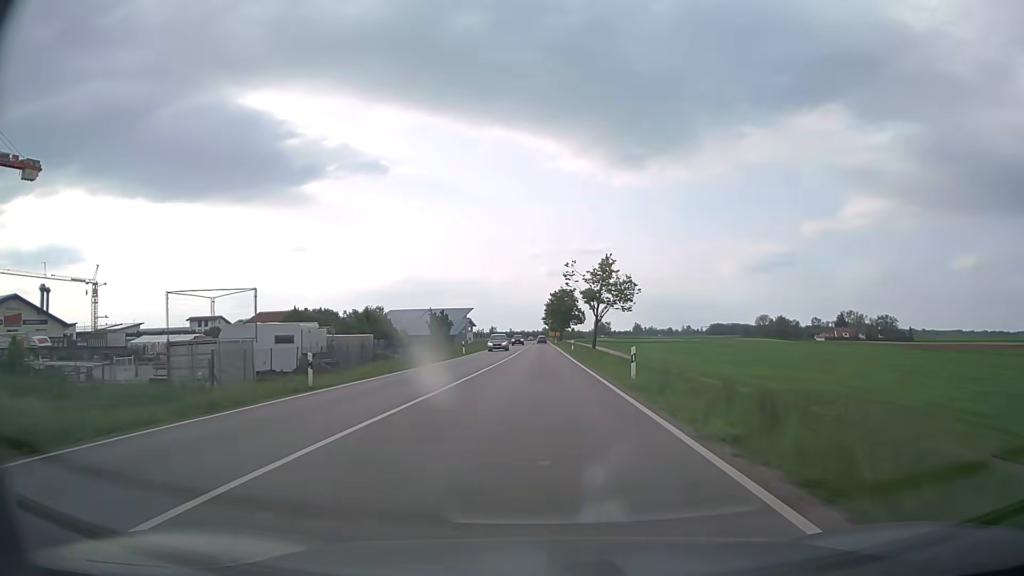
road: secondary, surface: asphalt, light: Day
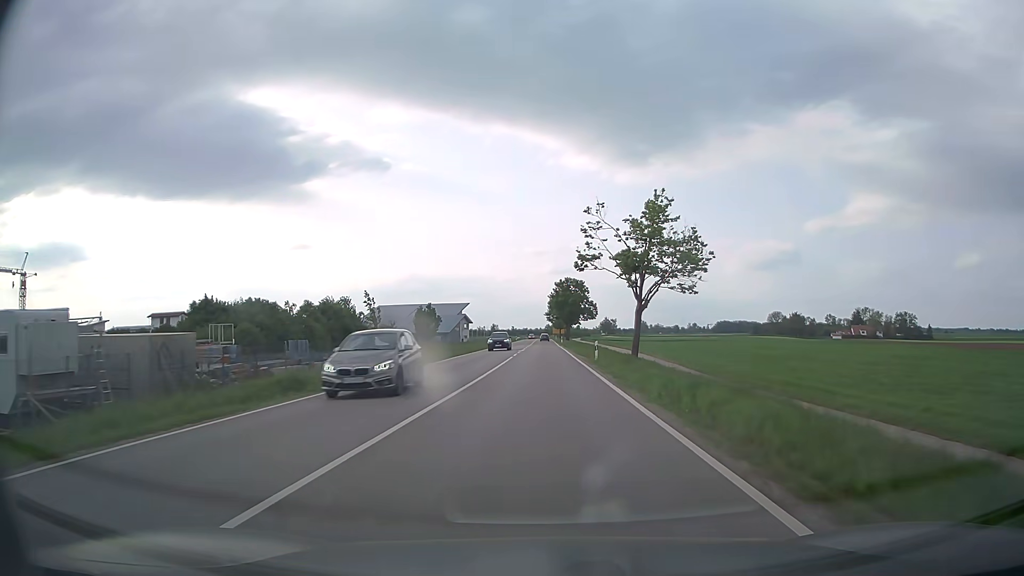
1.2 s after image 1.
(-0.1, +22.5) m; 0°
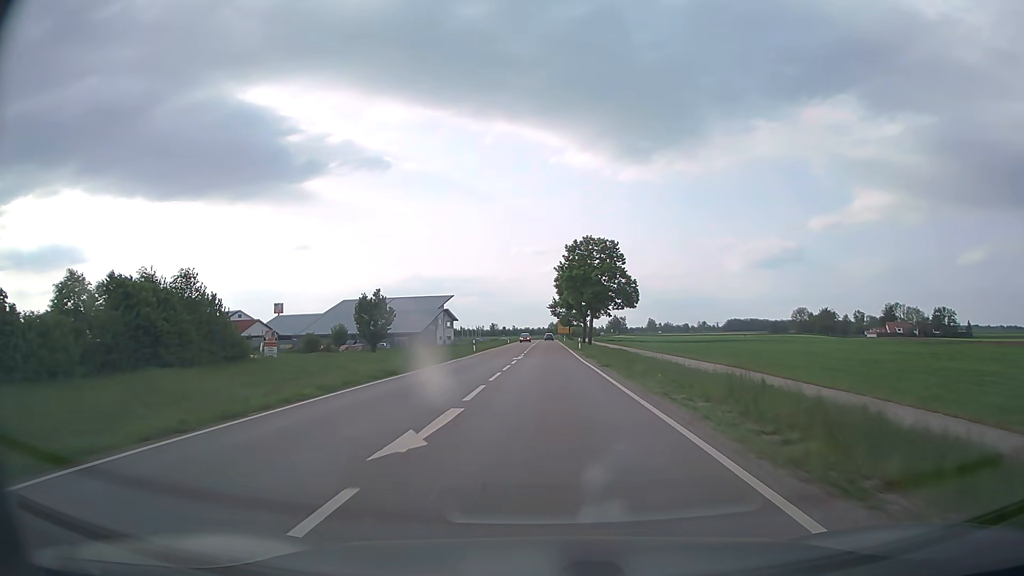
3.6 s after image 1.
(-0.1, +45.1) m; 0°
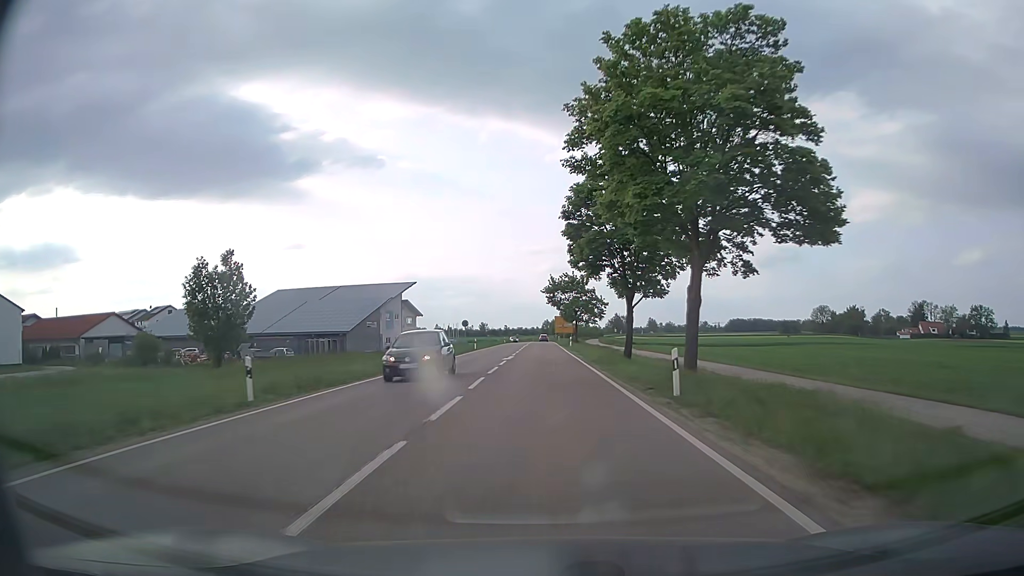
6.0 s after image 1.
(+0.3, +45.2) m; 0°
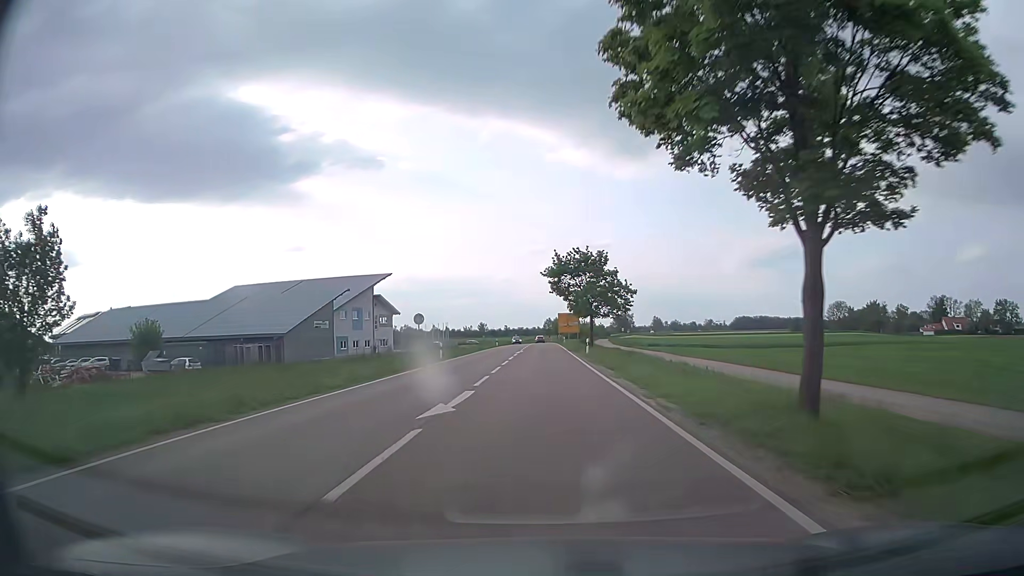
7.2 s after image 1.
(0.0, +22.6) m; 0°
